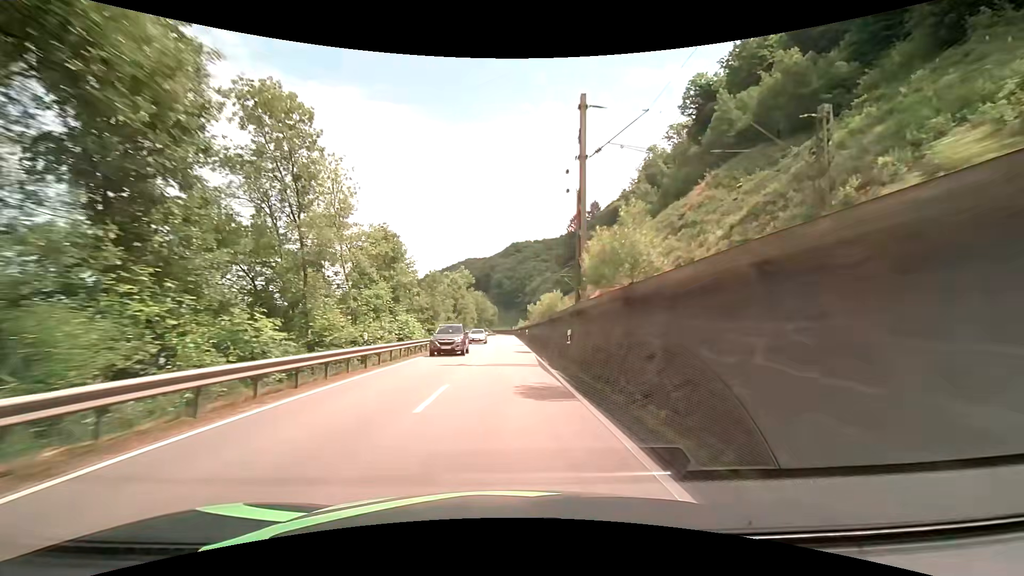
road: primary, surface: asphalt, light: Day
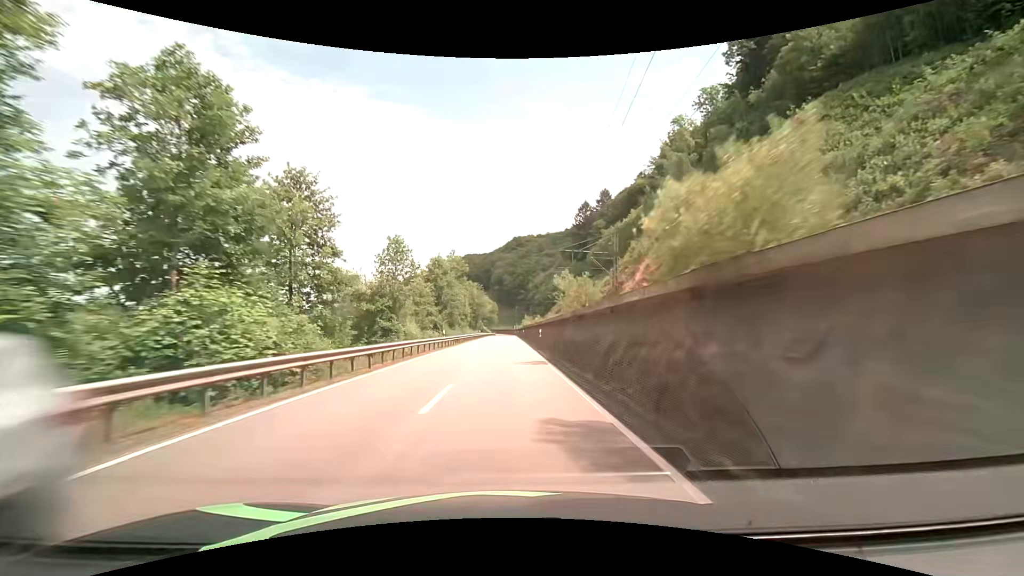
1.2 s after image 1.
(0.0, +24.0) m; 0°
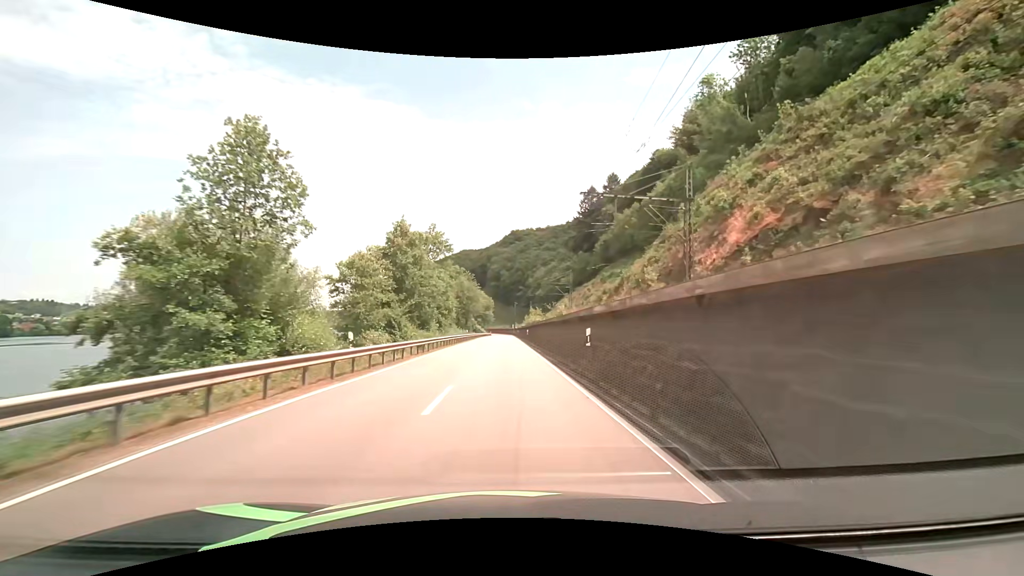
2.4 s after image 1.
(0.0, +24.1) m; 0°
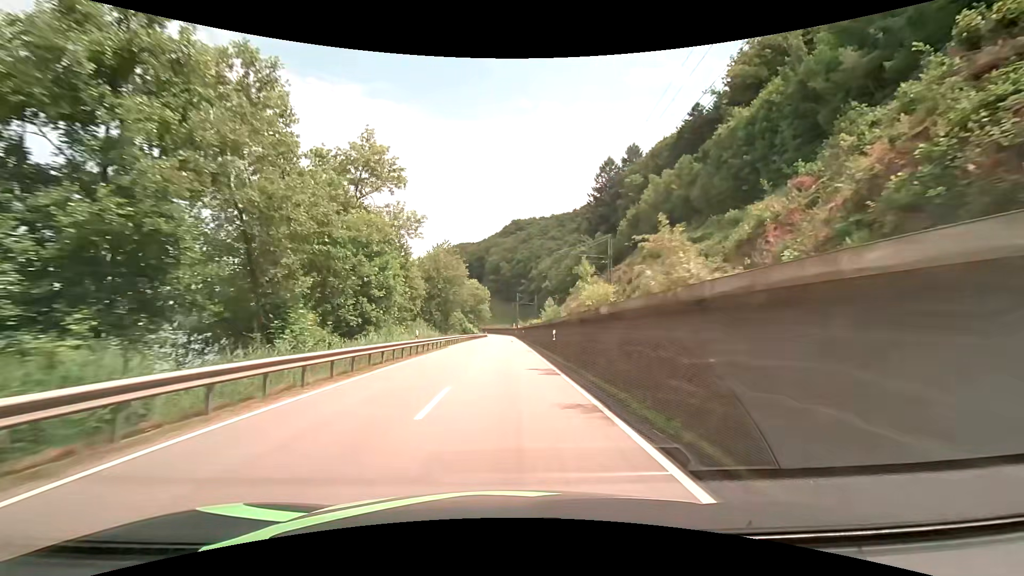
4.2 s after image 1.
(0.0, +36.1) m; 0°
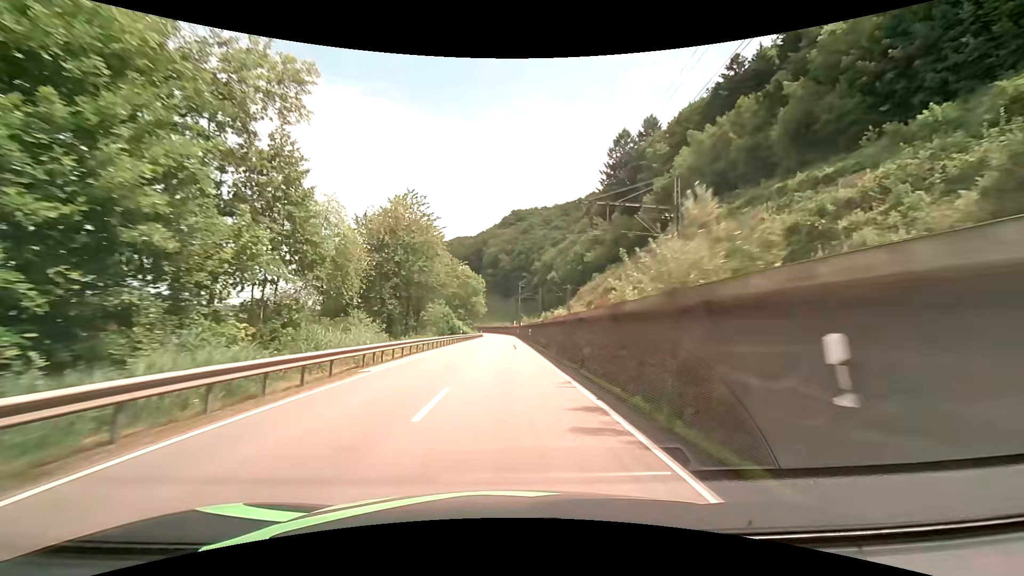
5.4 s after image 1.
(+0.1, +24.0) m; 0°
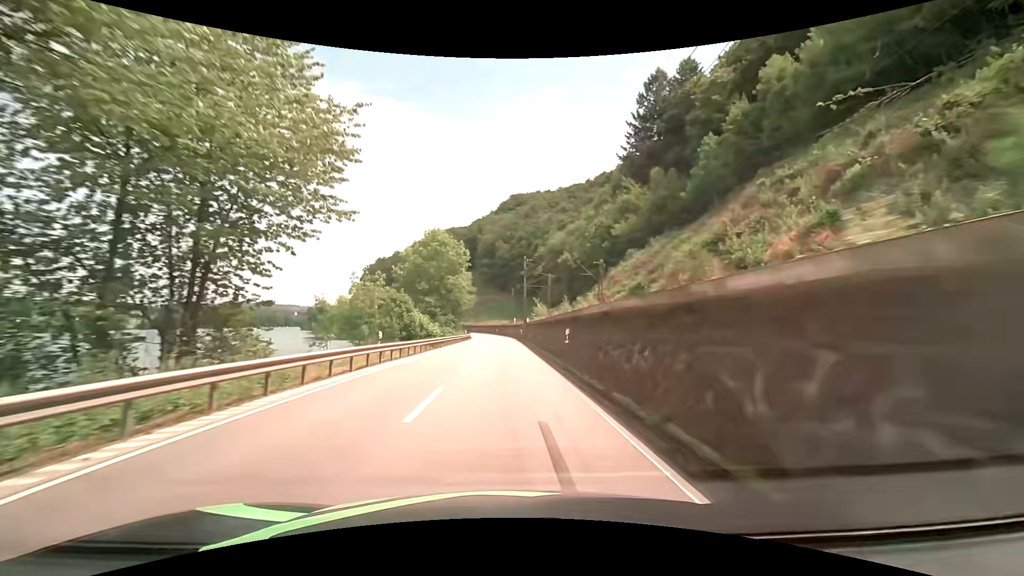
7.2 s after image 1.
(+0.2, +35.8) m; +1°
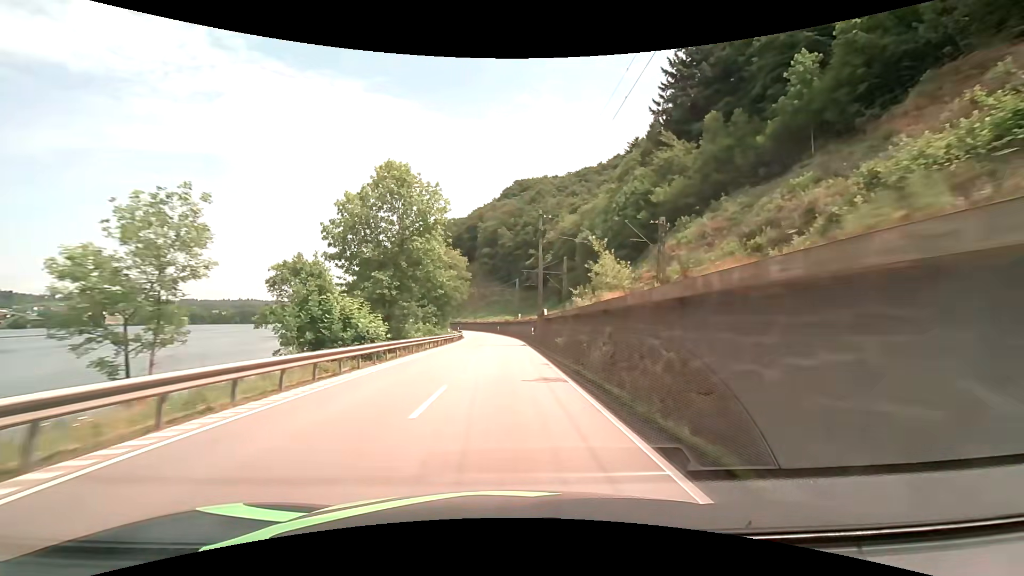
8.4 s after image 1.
(-0.2, +23.4) m; 0°
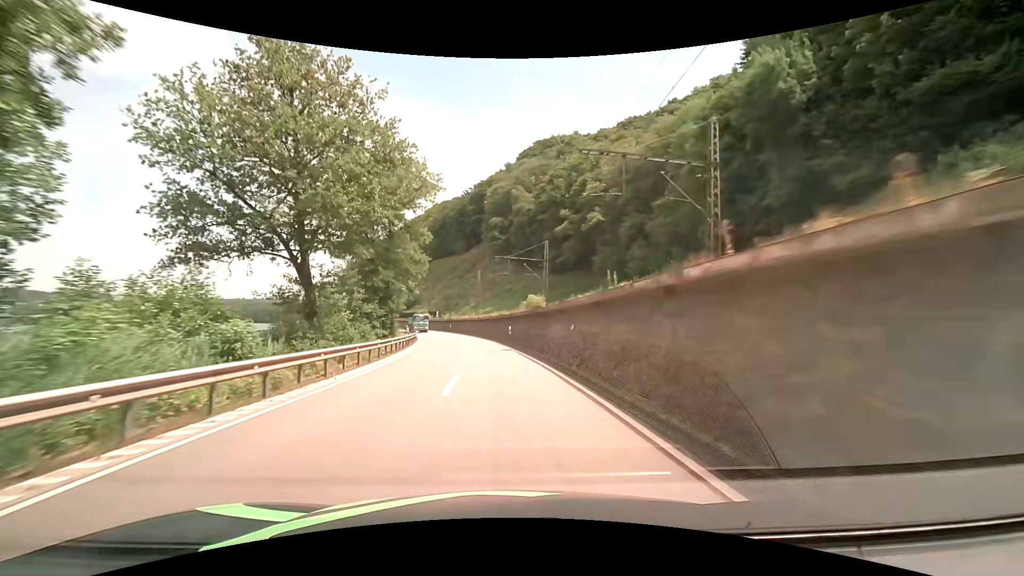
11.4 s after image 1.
(-0.6, +57.2) m; -2°
(0, +10) (0, +20) (-1, +30) (-2, +40) (-3, +50) (-5, +60) (-7, +70) (-9, +79) (-12, +89) (-14, +99) m
